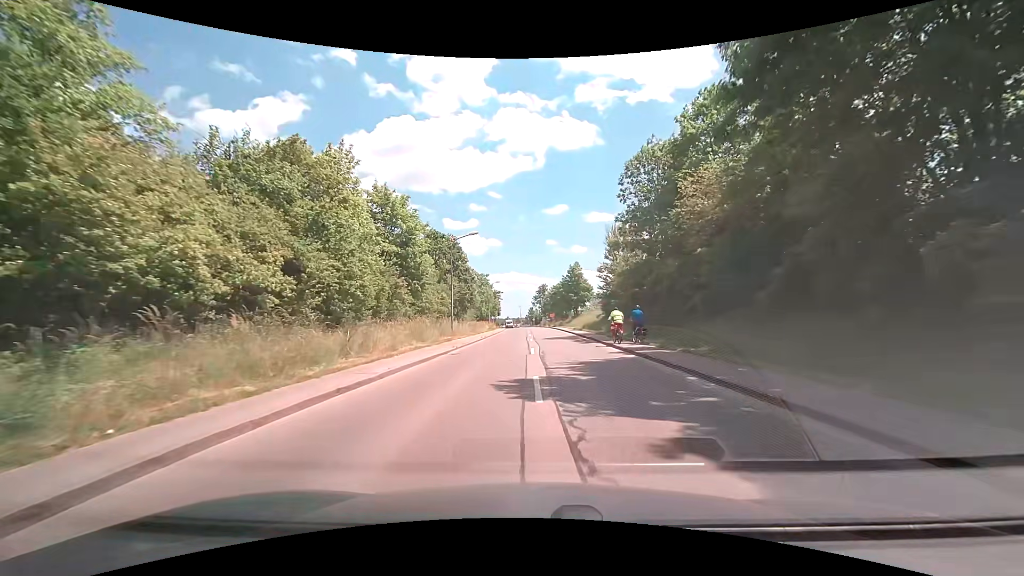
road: tertiary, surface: asphalt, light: Day
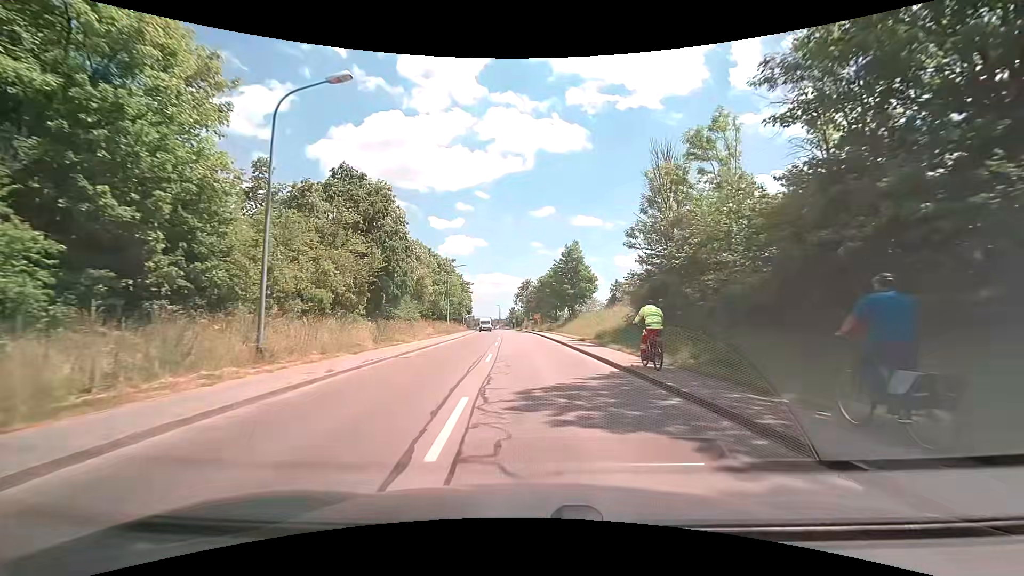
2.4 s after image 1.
(+0.5, +27.5) m; +2°
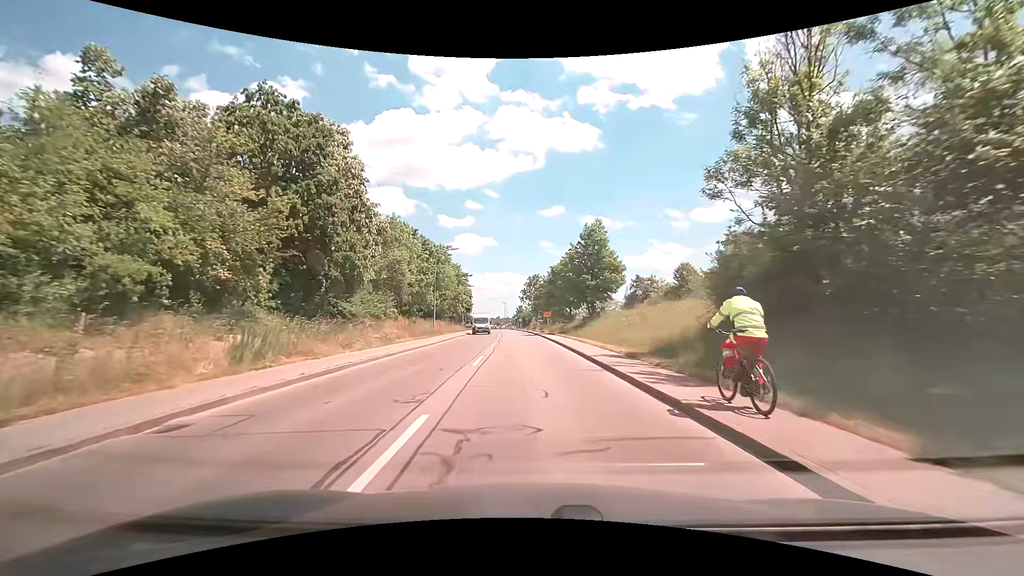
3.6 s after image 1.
(-0.1, +13.6) m; -1°
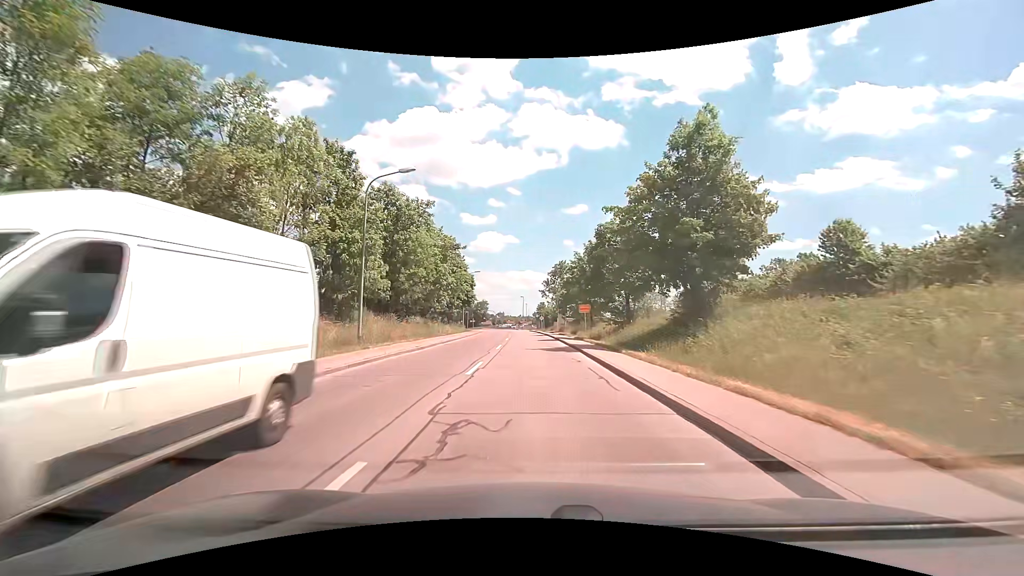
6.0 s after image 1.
(-0.5, +26.6) m; -3°
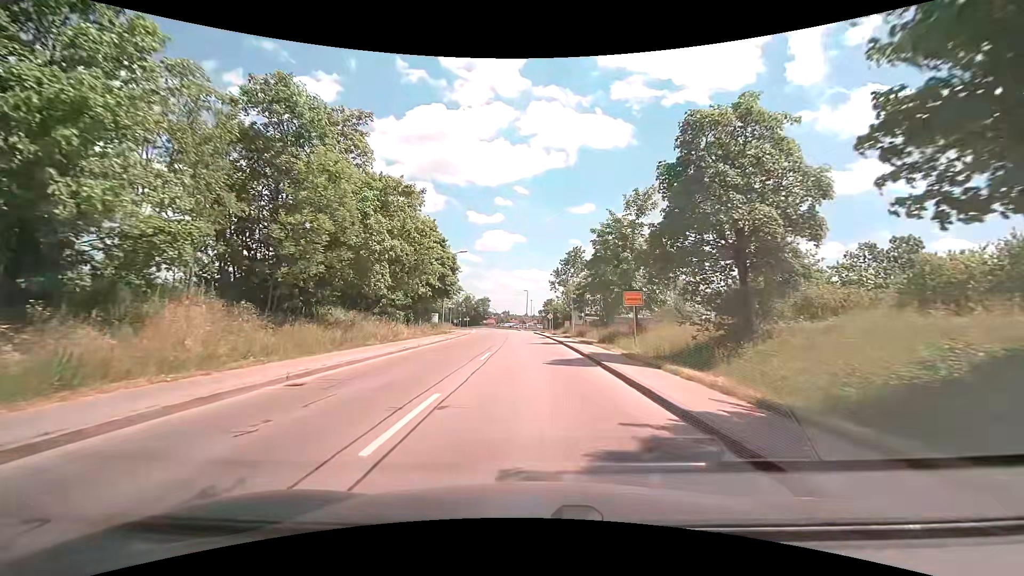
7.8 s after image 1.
(0.0, +19.8) m; 0°
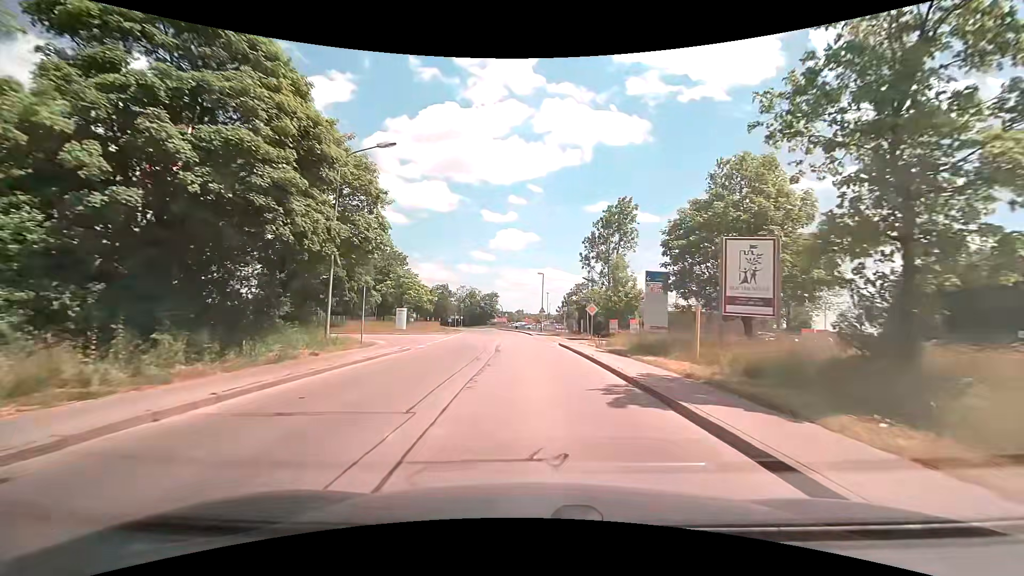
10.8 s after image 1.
(-0.6, +32.8) m; -1°
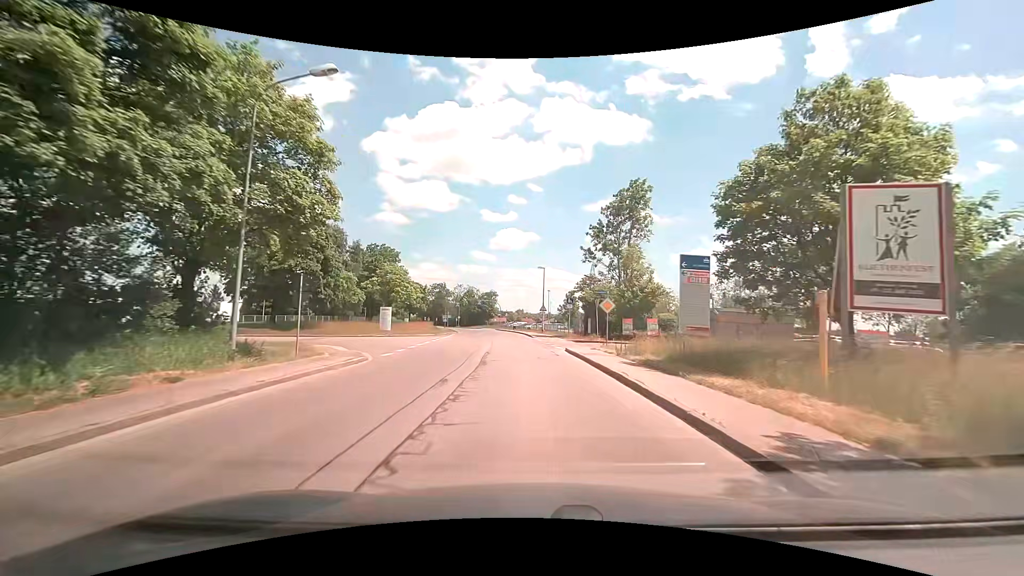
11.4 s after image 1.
(-0.1, +6.4) m; 0°
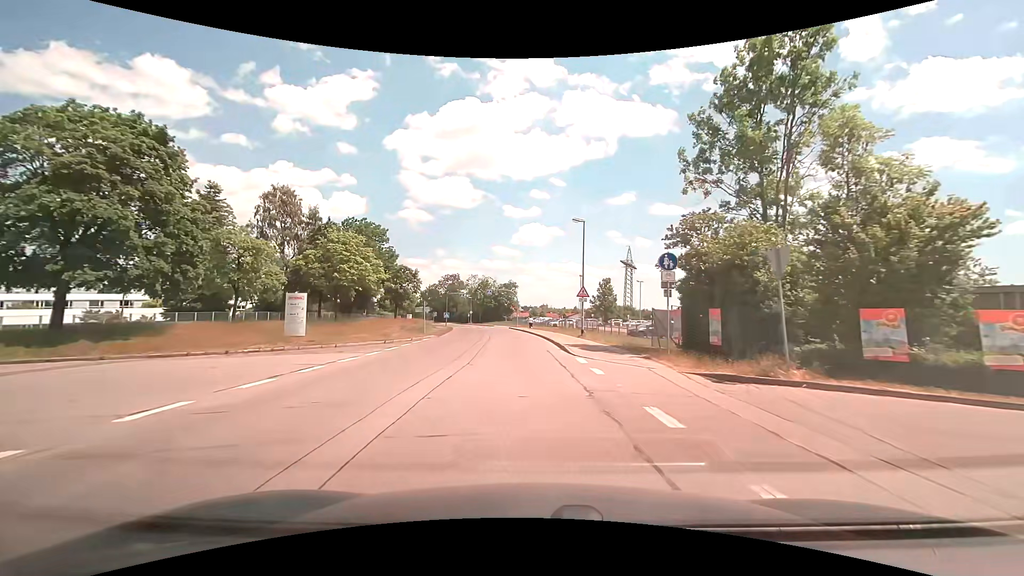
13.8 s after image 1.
(-0.5, +25.2) m; -3°
(0, +10) (-1, +20) (-1, +30) (-2, +40) (-3, +50) (-4, +60) (-6, +70) (-7, +80) (-10, +89) (-12, +99) m
